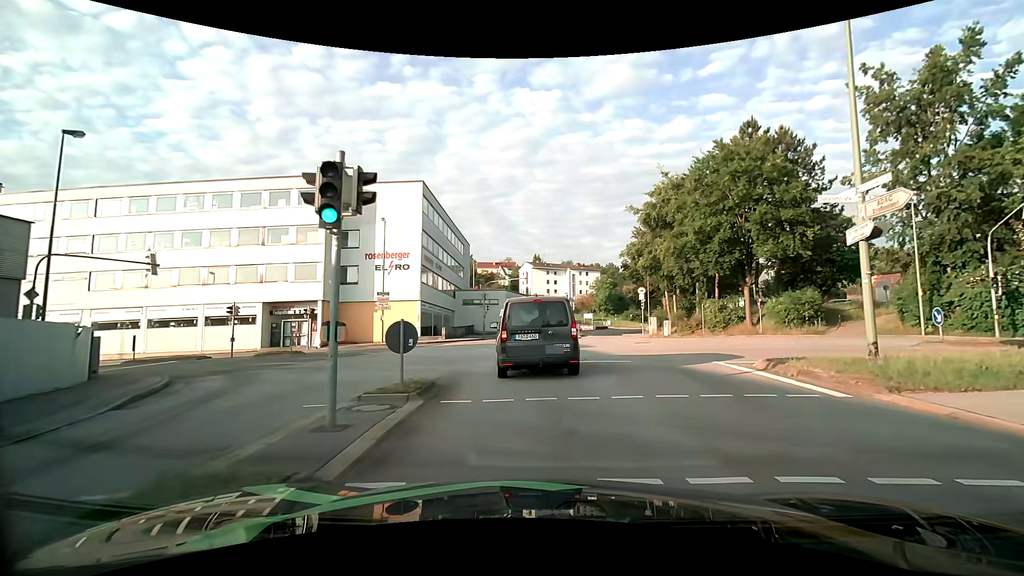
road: tertiary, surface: asphalt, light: Day
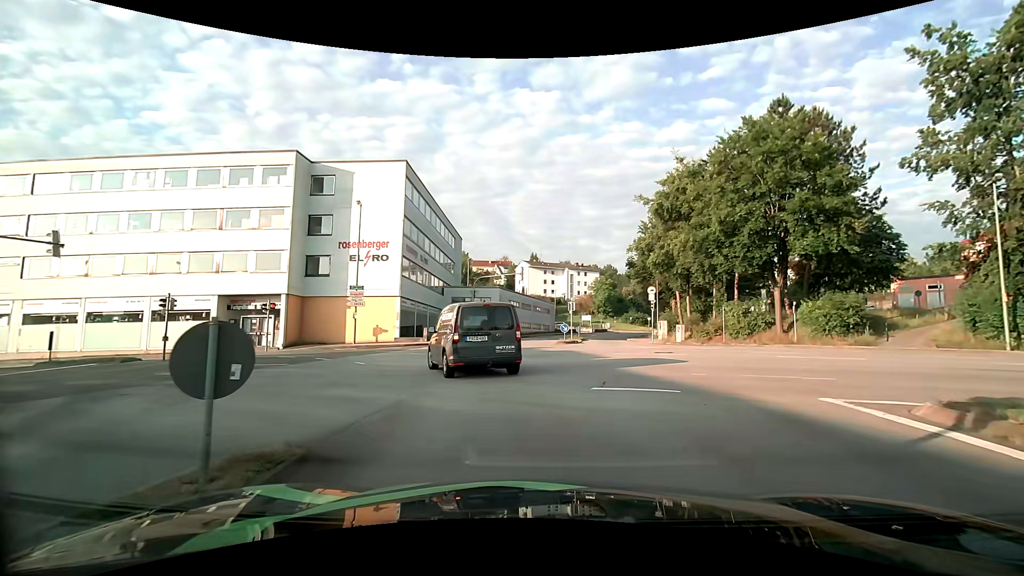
(0.0, +5.3) m; 0°
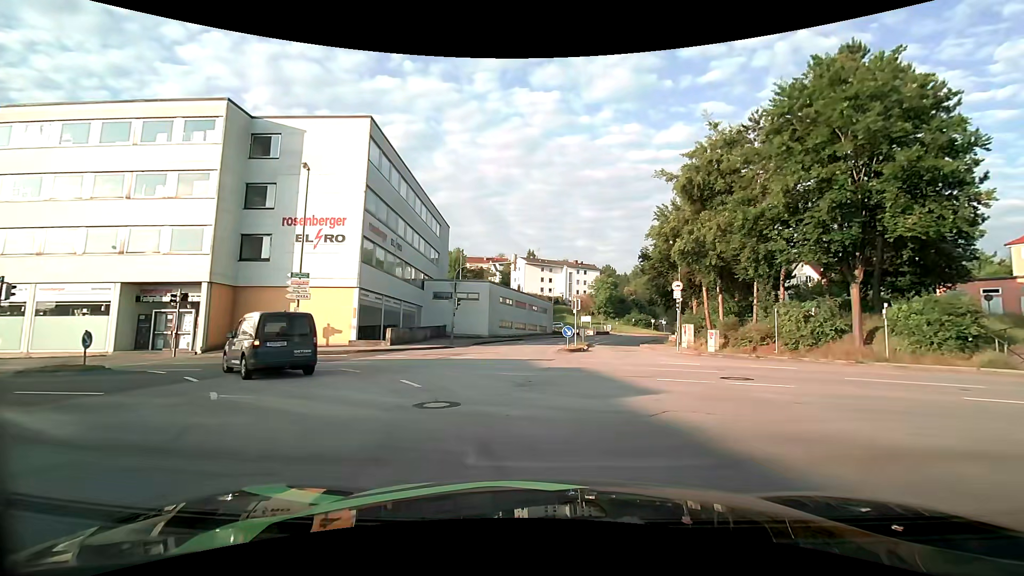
(+0.1, +8.1) m; 0°
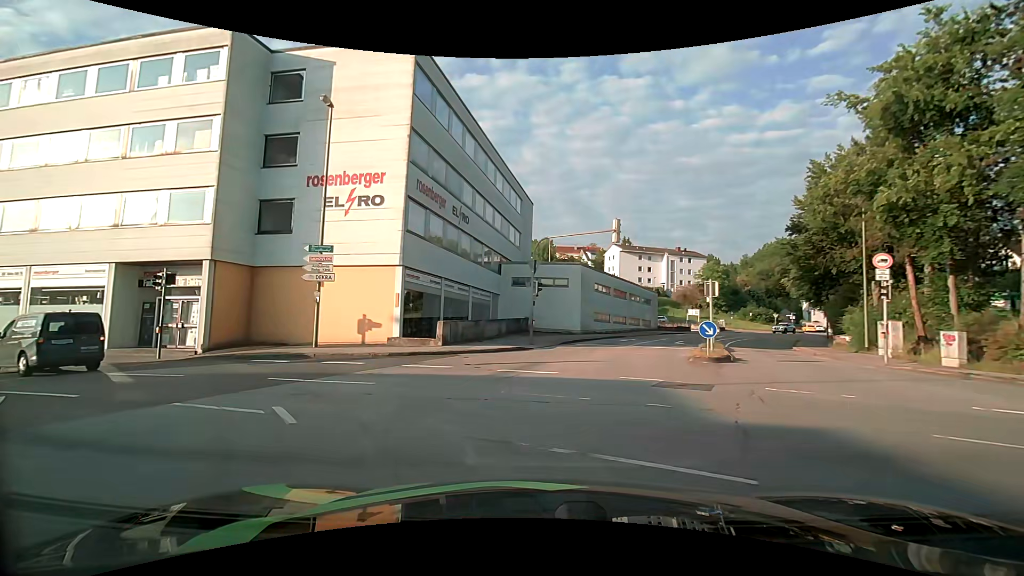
(-0.4, +9.1) m; -9°
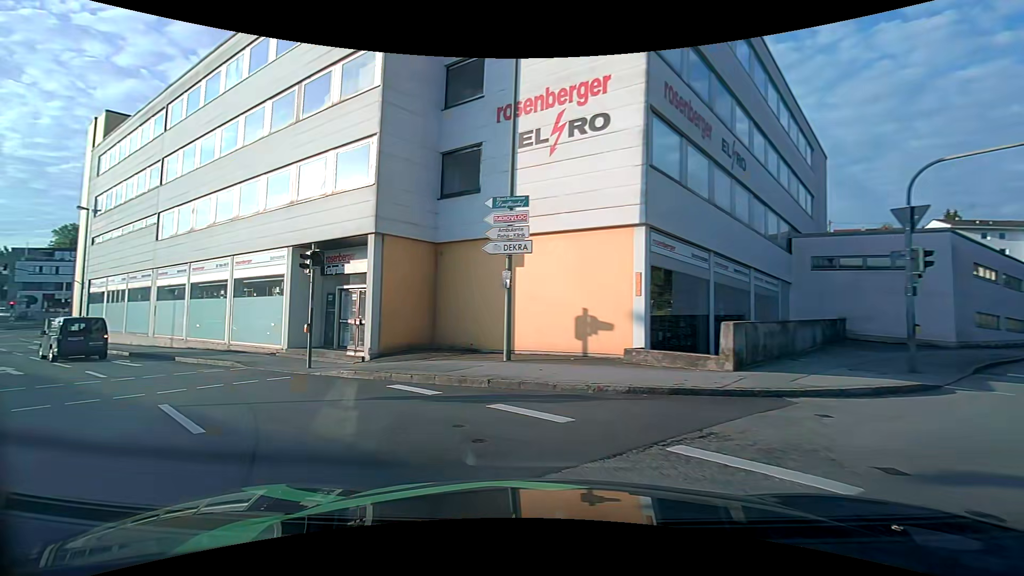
(-1.8, +9.1) m; -27°
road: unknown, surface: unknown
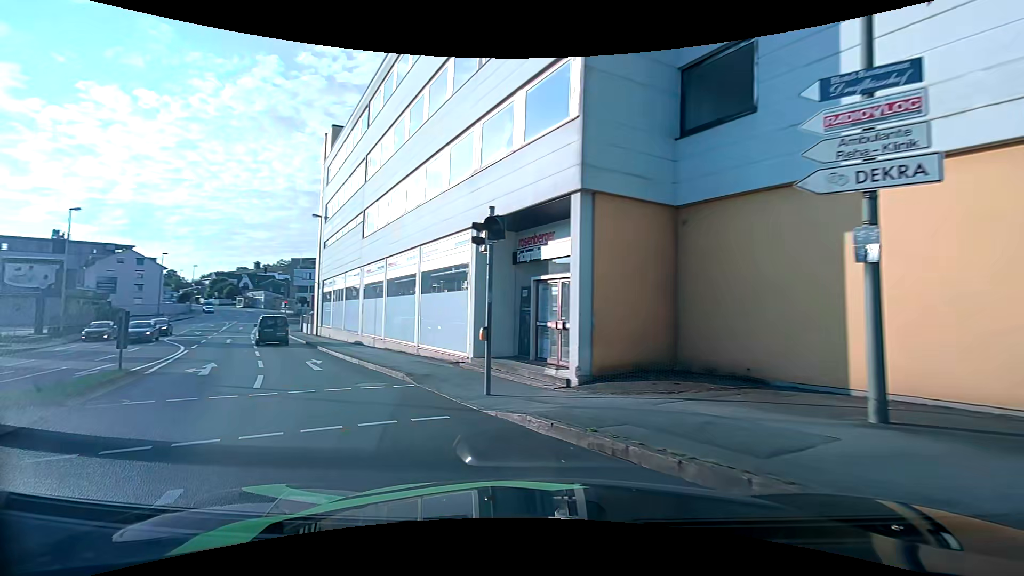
(-1.1, +5.8) m; -22°
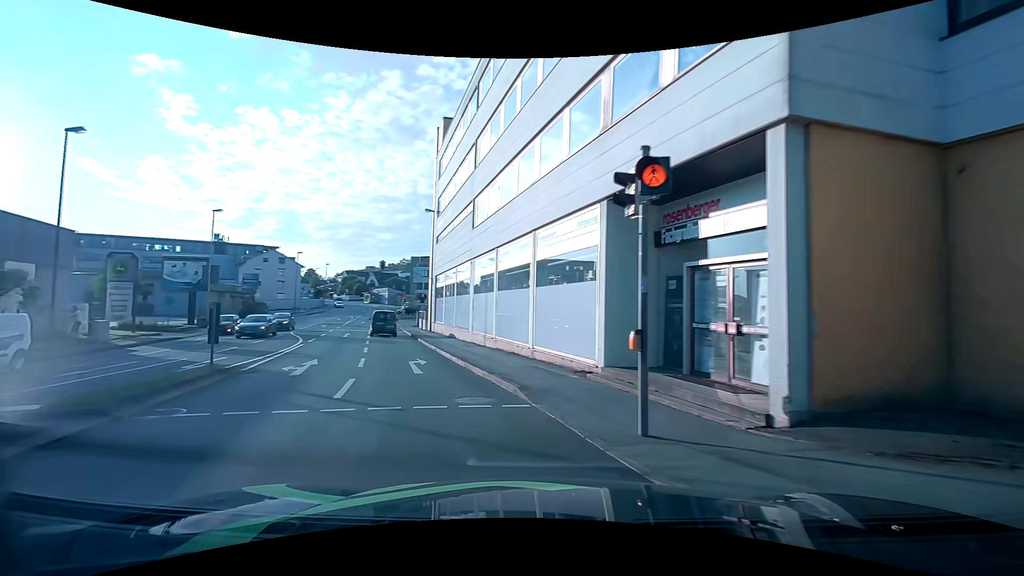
(-0.4, +3.1) m; -13°
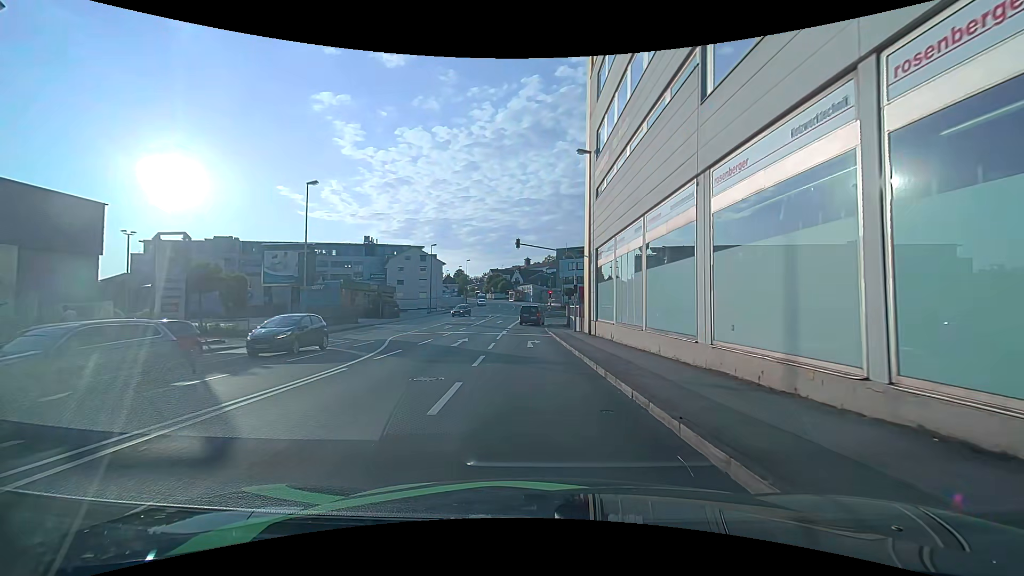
(-3.7, +14.3) m; -19°
(0, +10) (0, +20) (-1, +30) (-1, +40) (0, +50) (+3, +60) (+8, +68) (+13, +76) (+19, +85) (+25, +93) m
